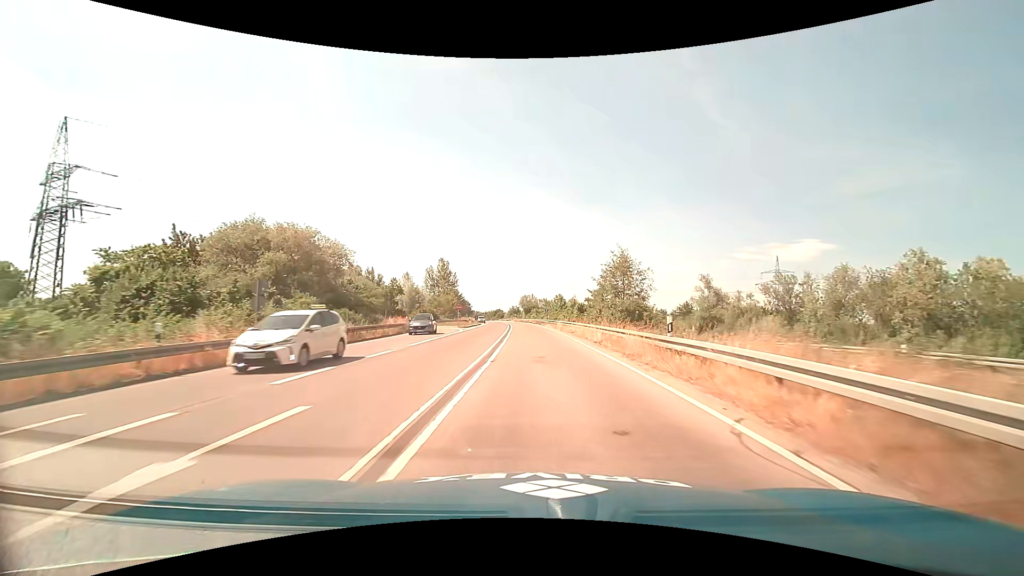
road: trunk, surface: asphalt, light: Day
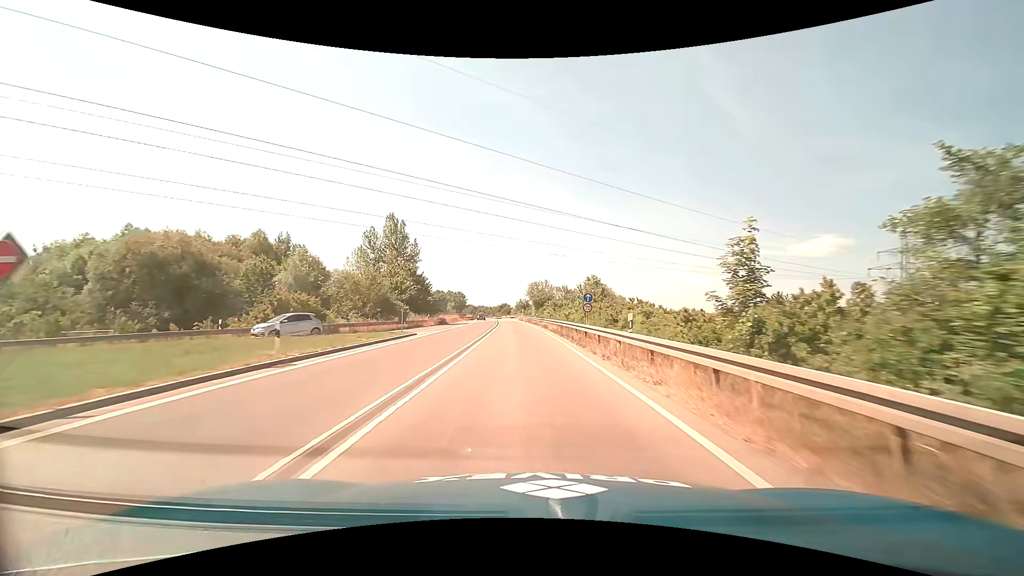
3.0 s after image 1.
(-0.3, +51.5) m; -1°
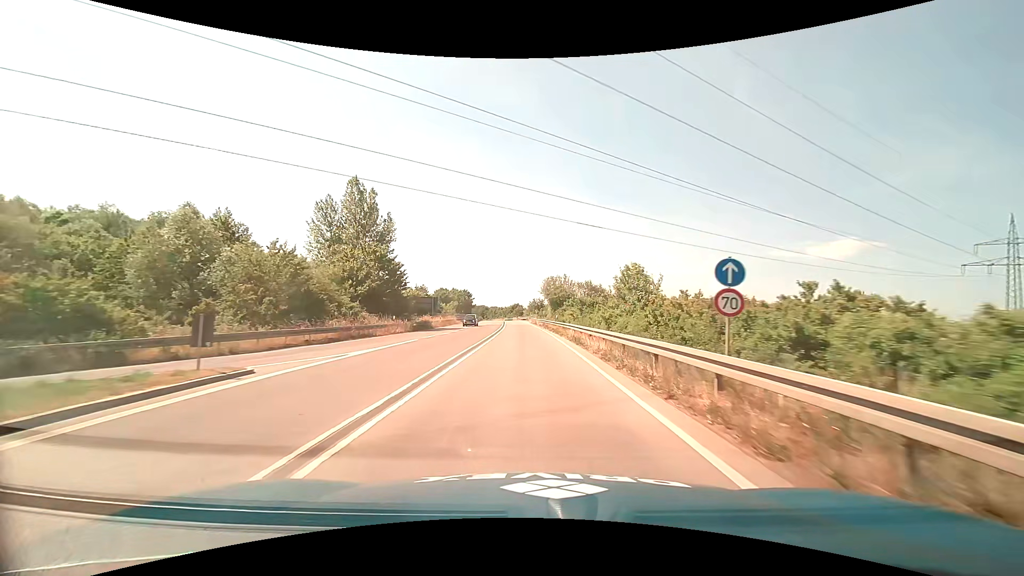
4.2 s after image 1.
(-0.2, +20.2) m; -2°
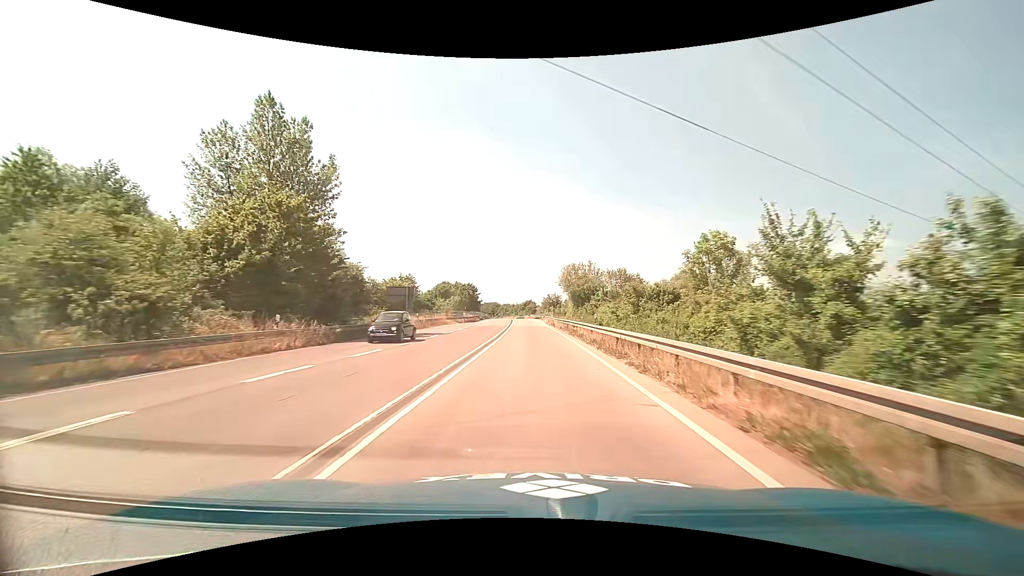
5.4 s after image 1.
(-0.3, +20.0) m; -2°
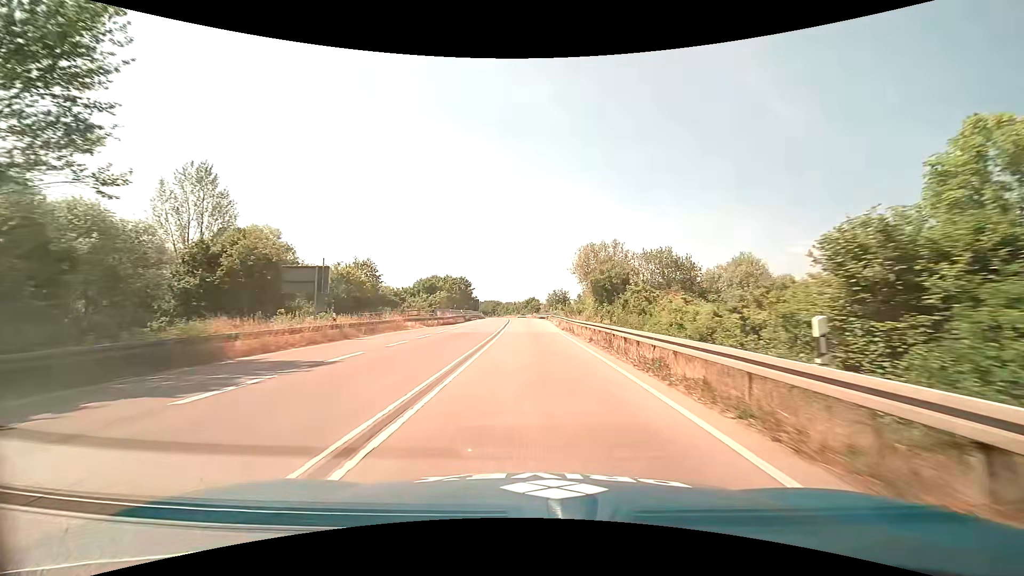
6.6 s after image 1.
(0.0, +19.9) m; 0°
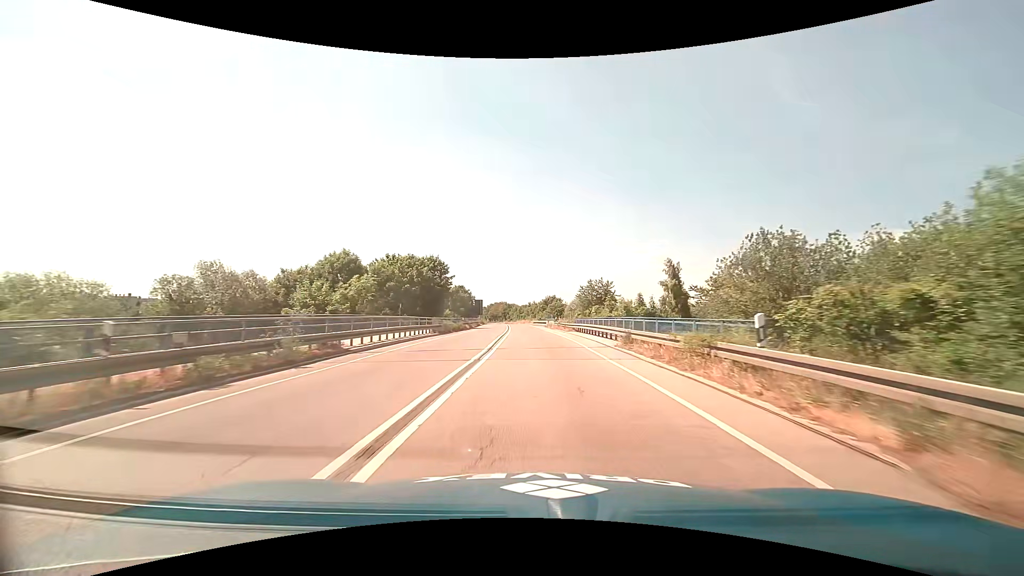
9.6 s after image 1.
(-0.8, +49.6) m; -2°
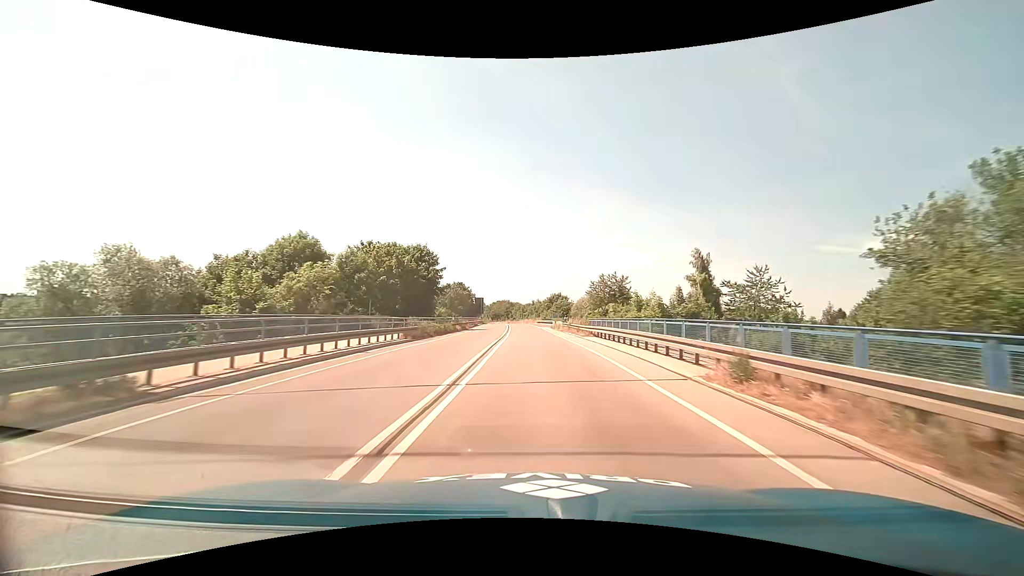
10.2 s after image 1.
(0.0, +9.8) m; 0°
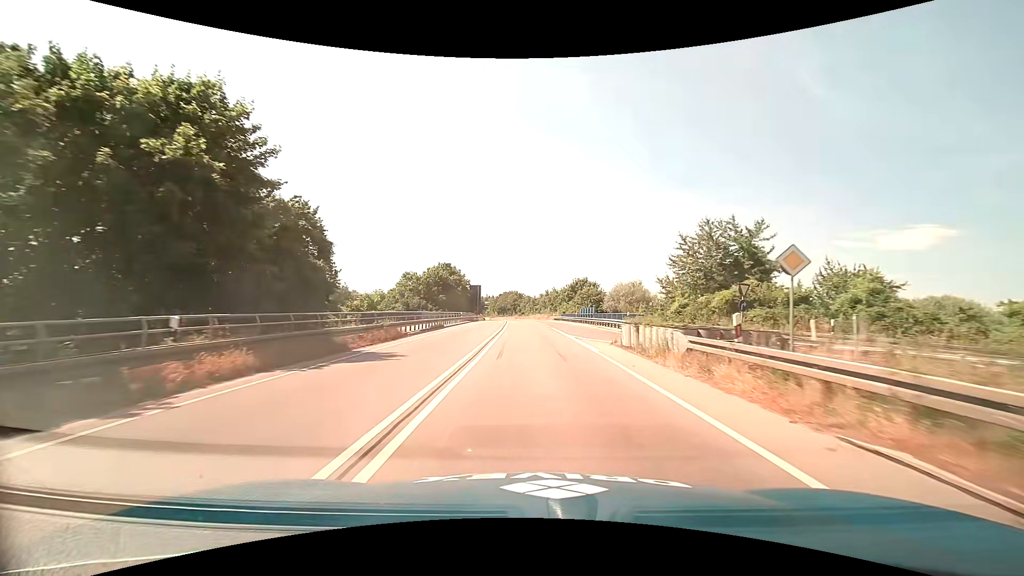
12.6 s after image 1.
(-0.5, +39.3) m; -1°
(0, +10) (0, +20) (0, +30) (-1, +40) (-1, +50) (-1, +60) (-2, +70) (-2, +80) (-3, +90) (-3, +100) m
